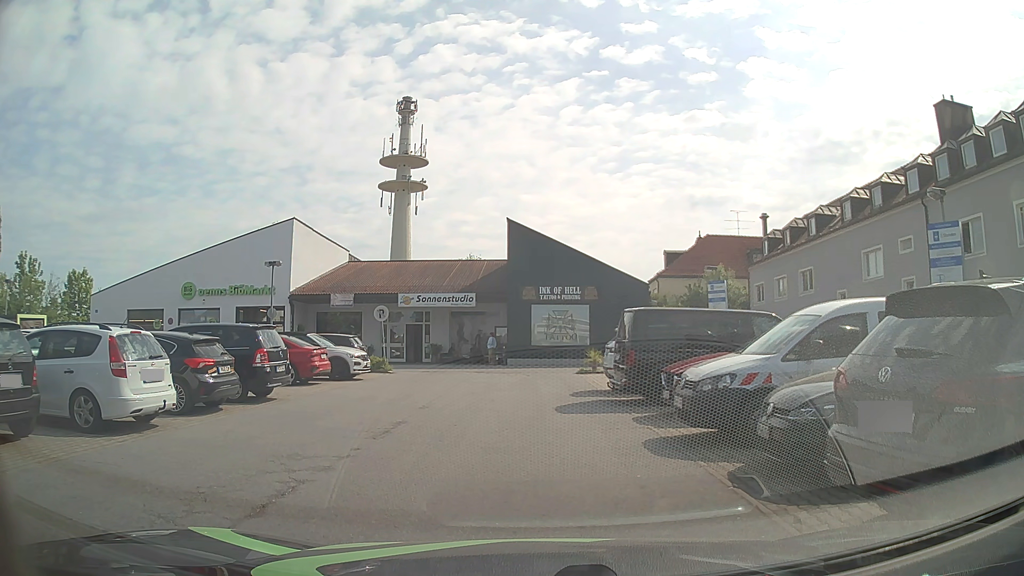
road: residential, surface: asphalt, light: Day
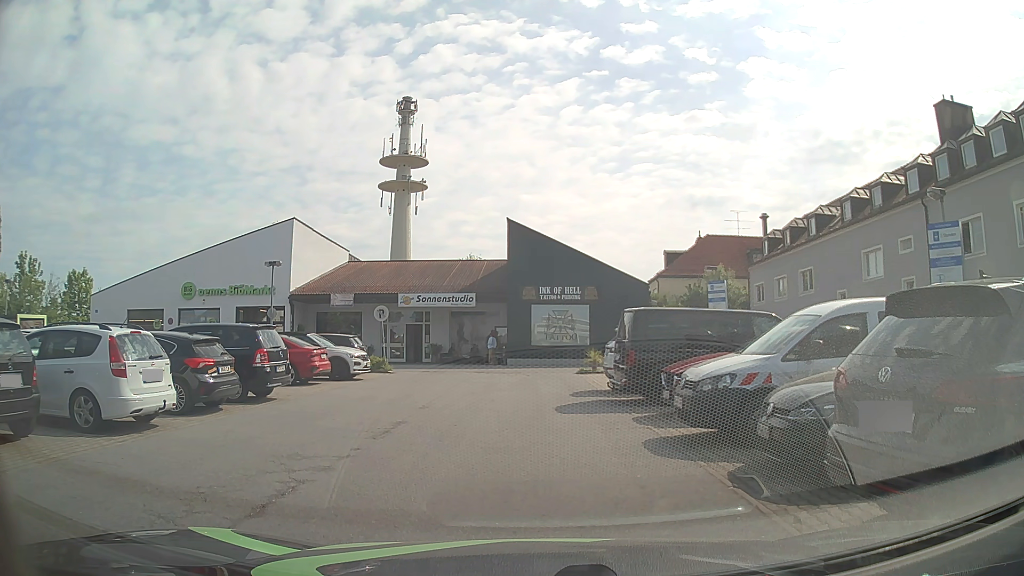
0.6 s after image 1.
(0.0, 0.0) m; 0°
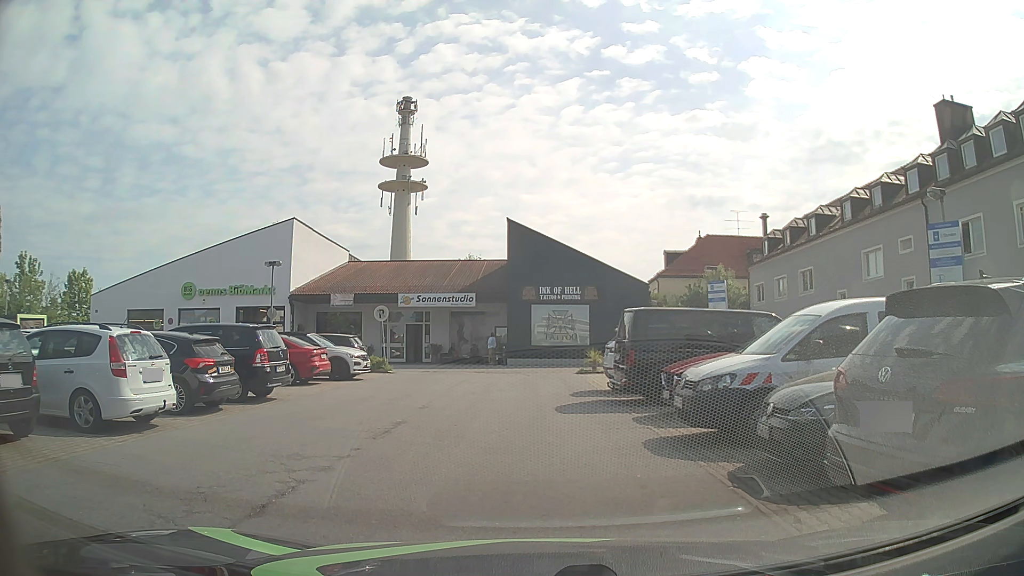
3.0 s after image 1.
(0.0, 0.0) m; 0°
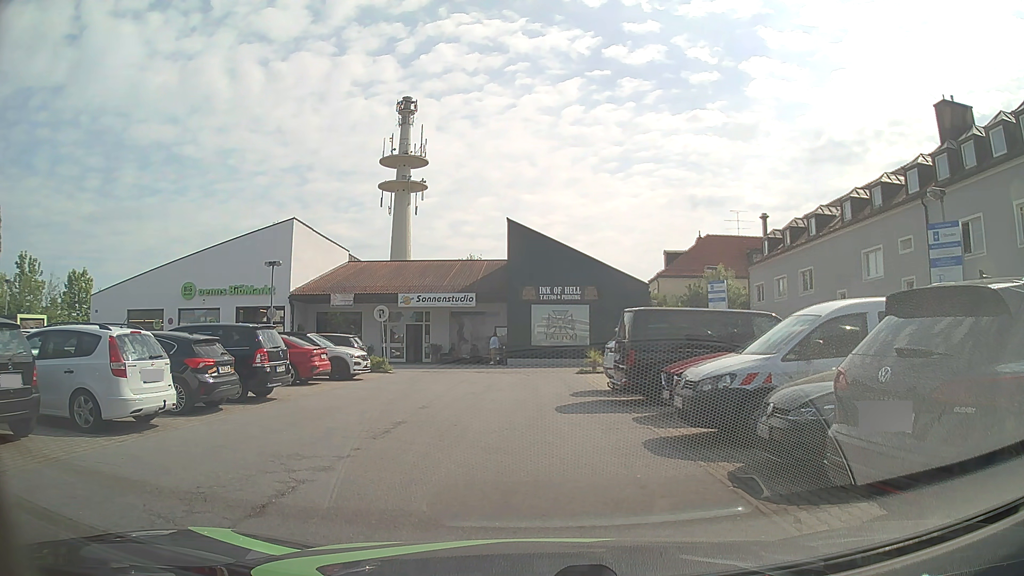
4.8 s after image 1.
(0.0, 0.0) m; 0°
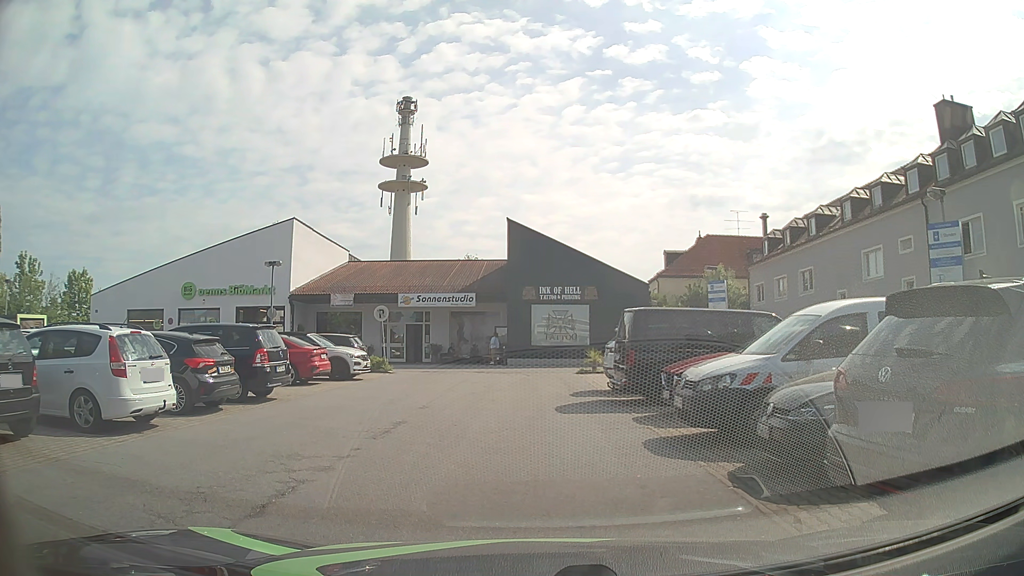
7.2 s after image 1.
(0.0, 0.0) m; 0°
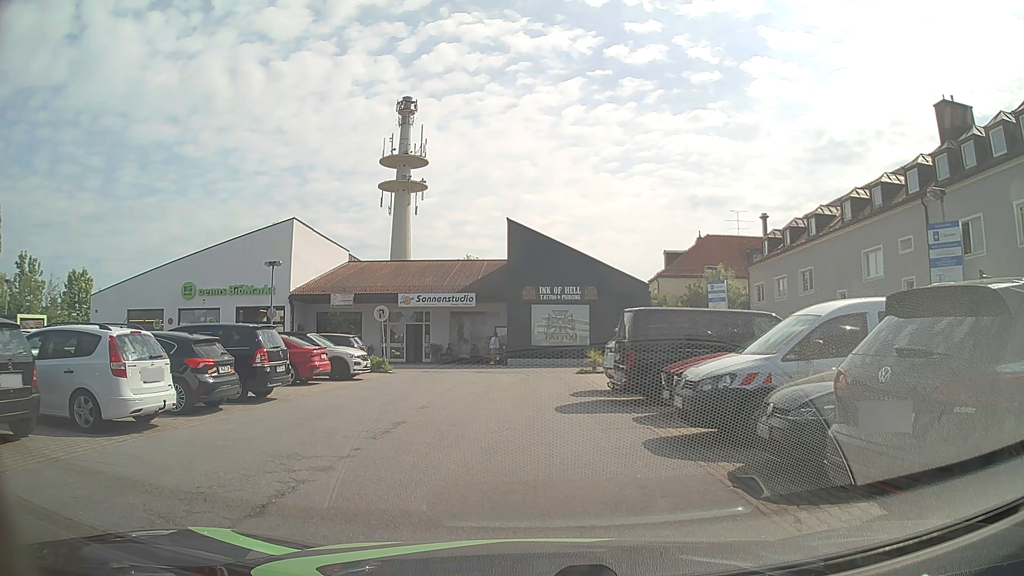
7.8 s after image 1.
(0.0, 0.0) m; 0°
